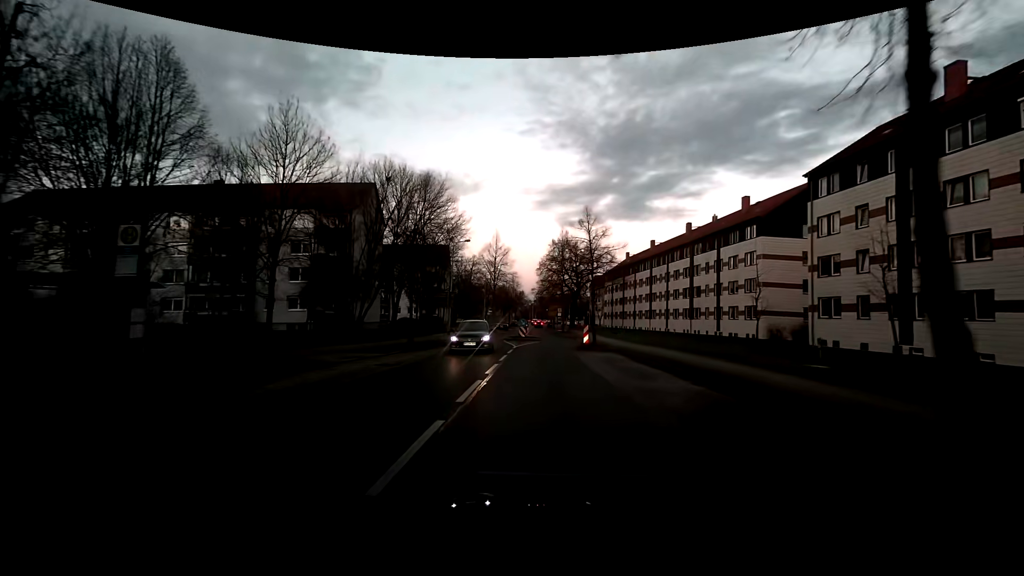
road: residential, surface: asphalt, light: Sunrise
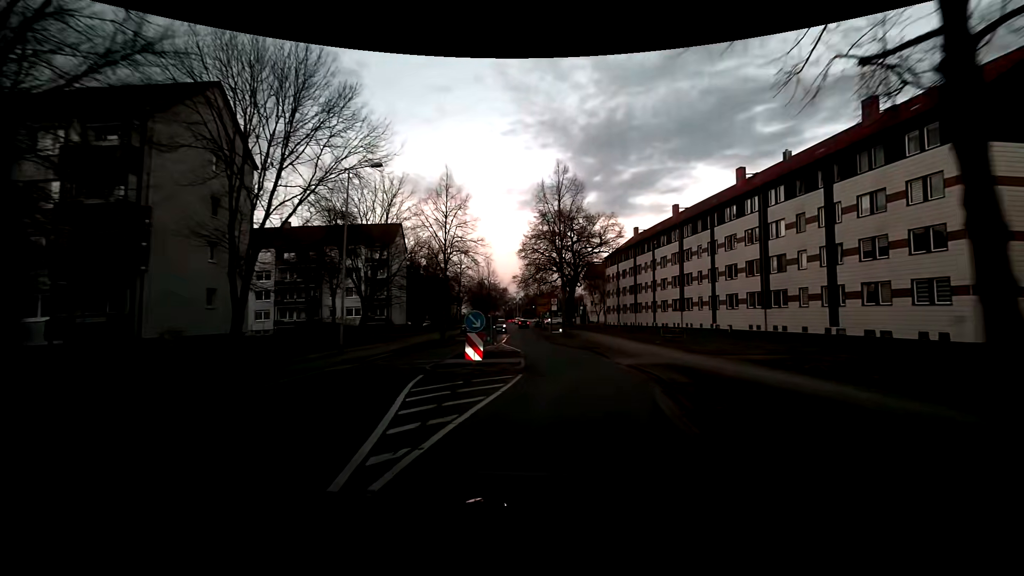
(0.0, +25.6) m; +2°
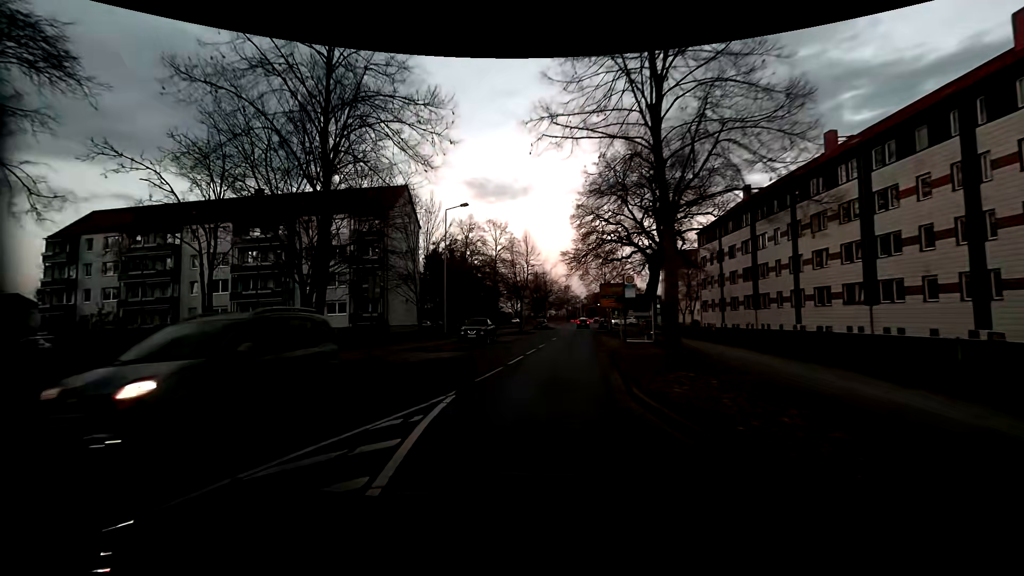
(+0.4, +24.4) m; -8°
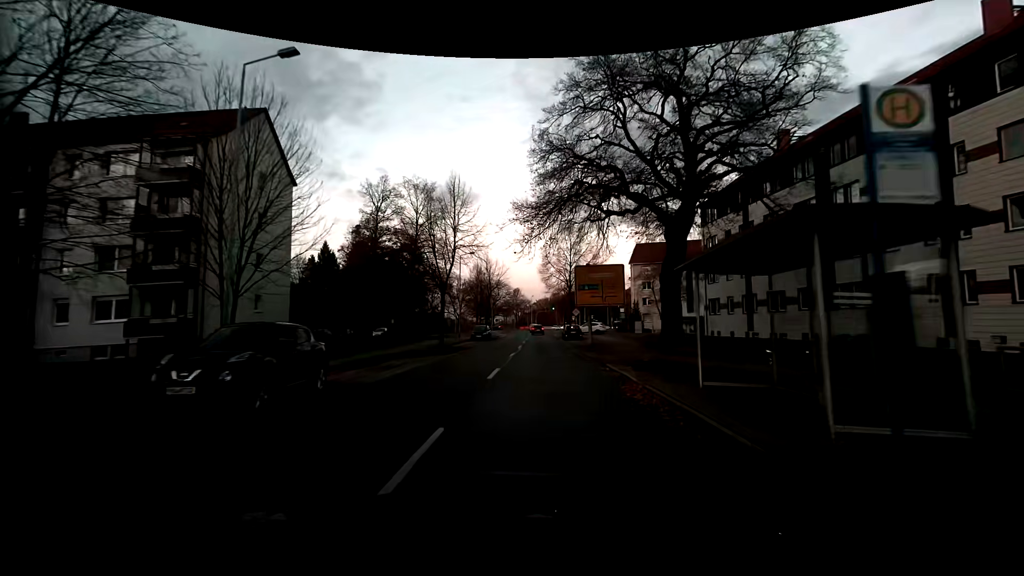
(+0.9, +21.4) m; +7°
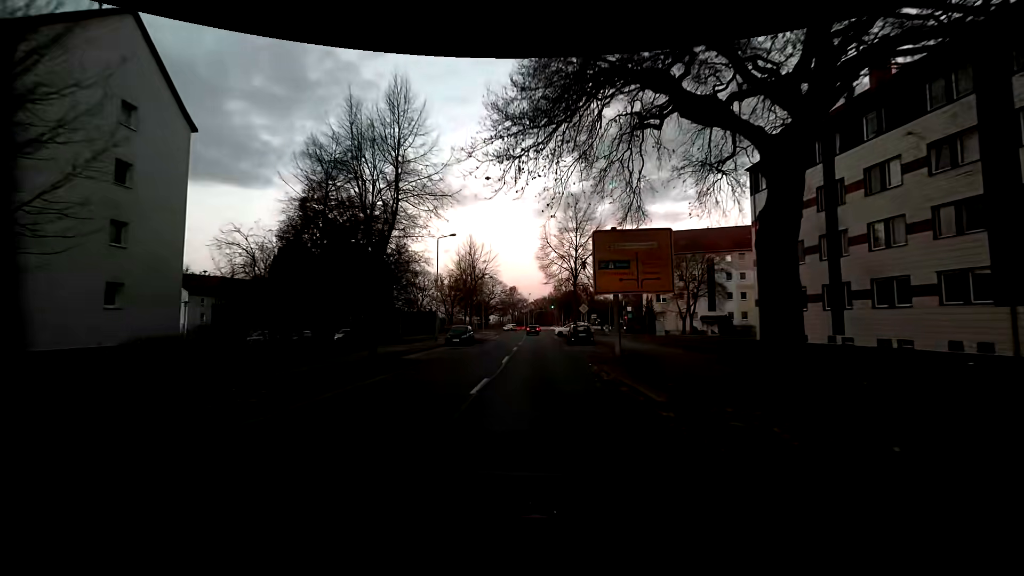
(0.0, +11.8) m; -2°
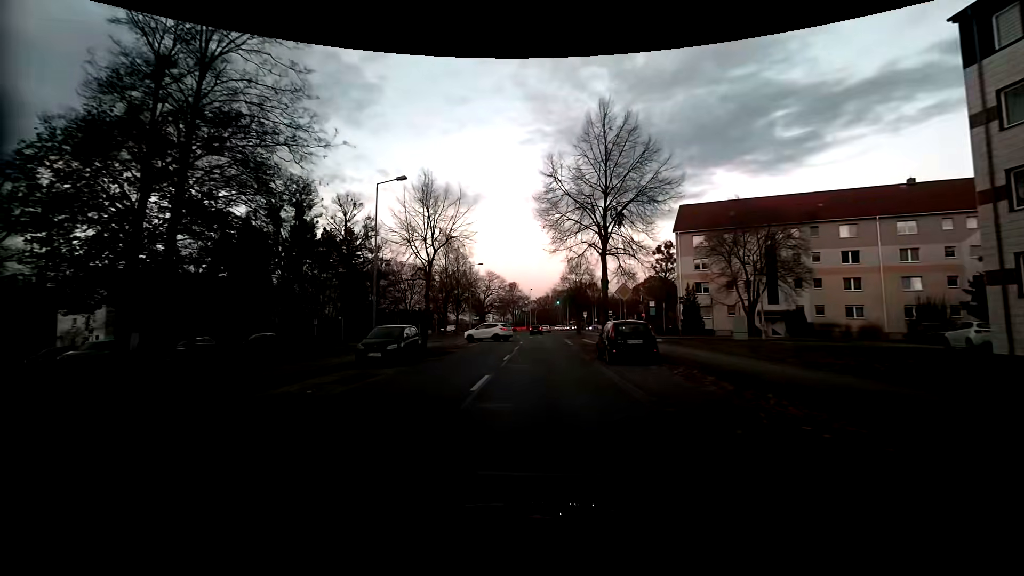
(+0.5, +18.0) m; +1°
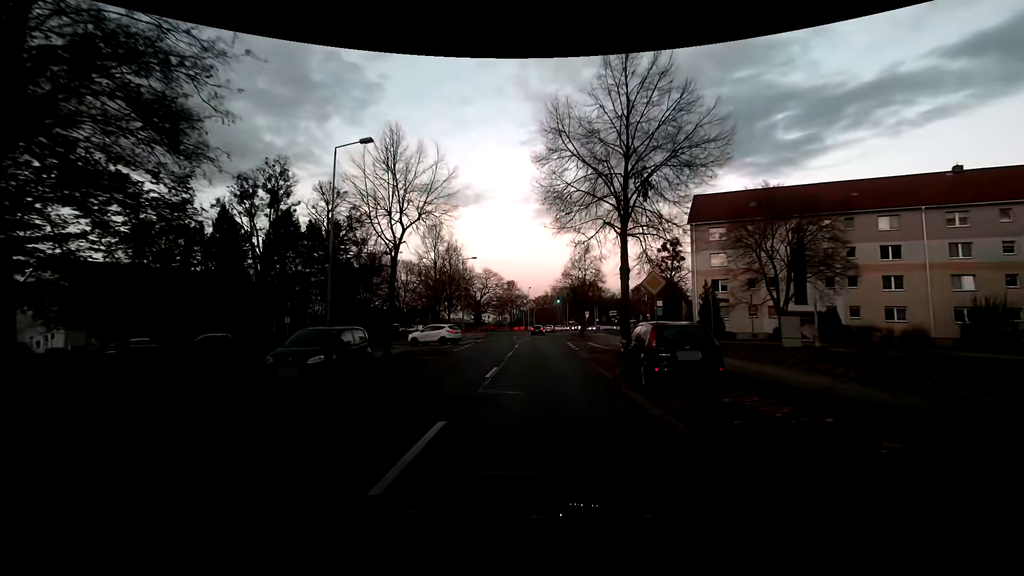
(-0.1, +5.9) m; 0°
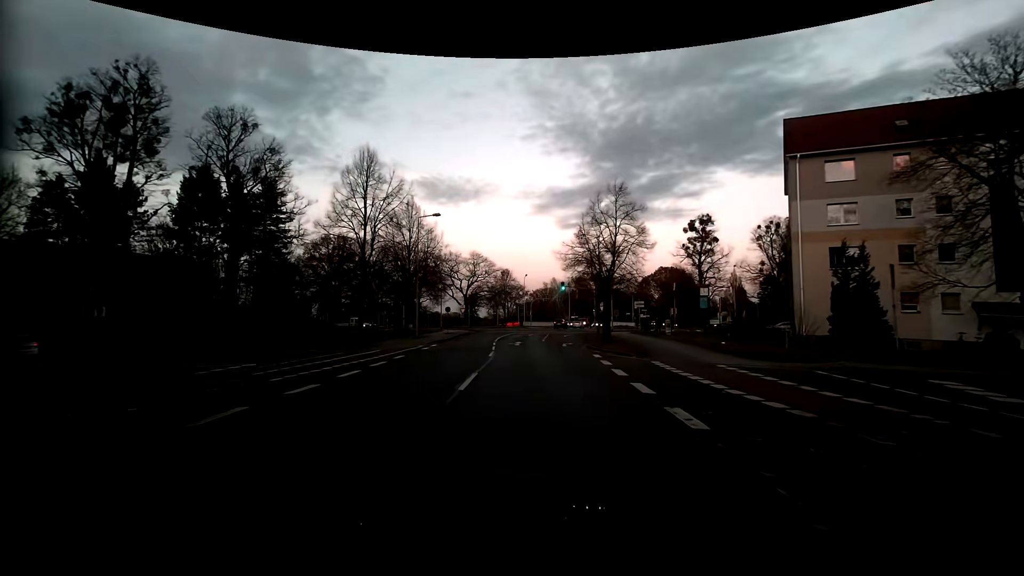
(+0.1, +20.9) m; +1°
